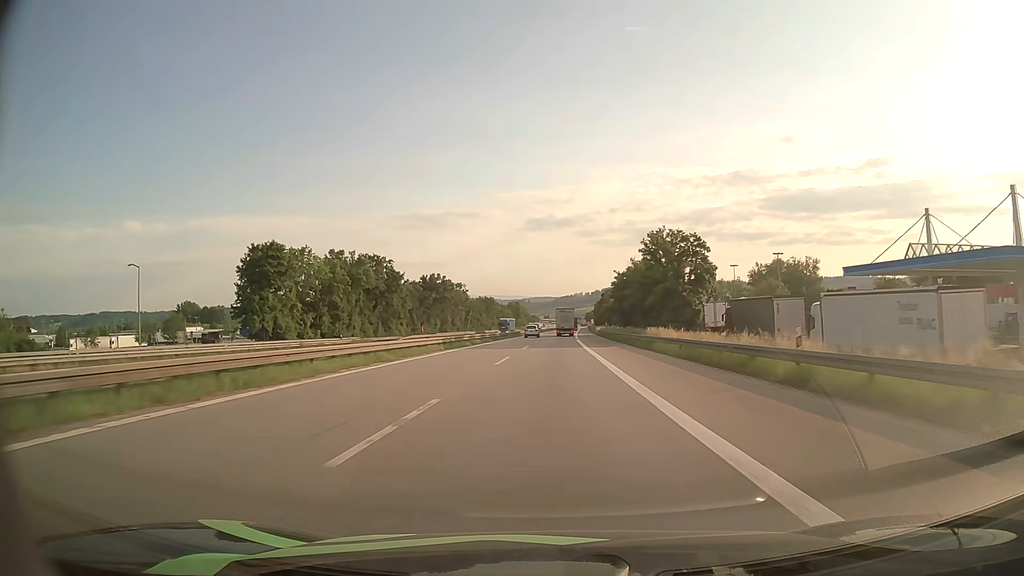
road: motorway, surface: asphalt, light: Day
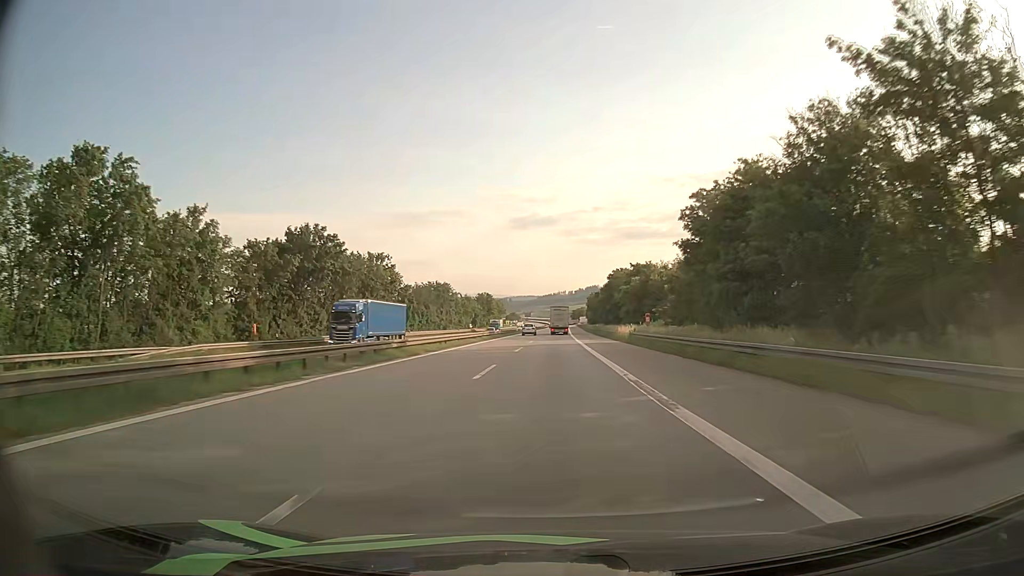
(+0.7, +61.1) m; +1°
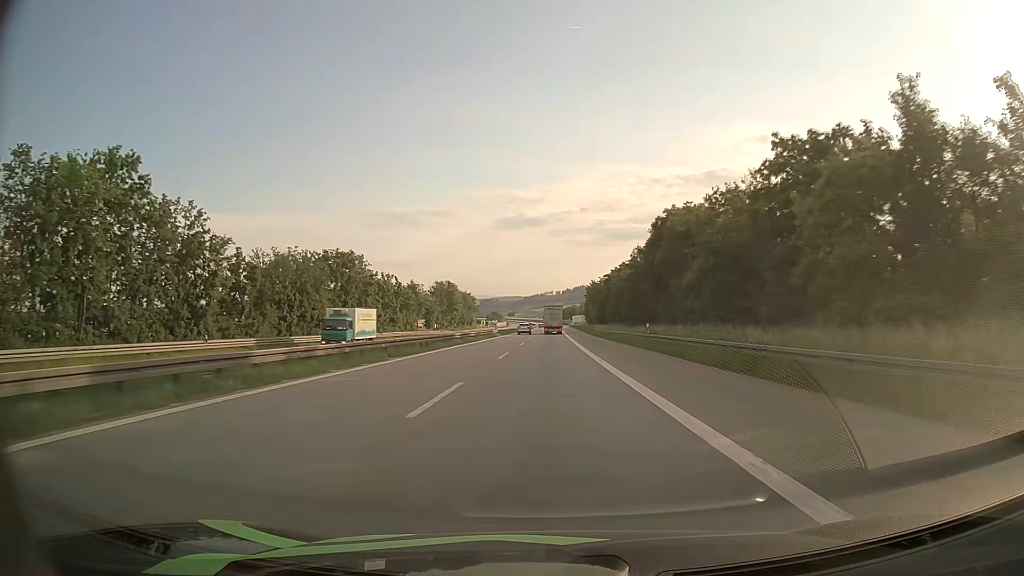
(+0.8, +61.2) m; +1°
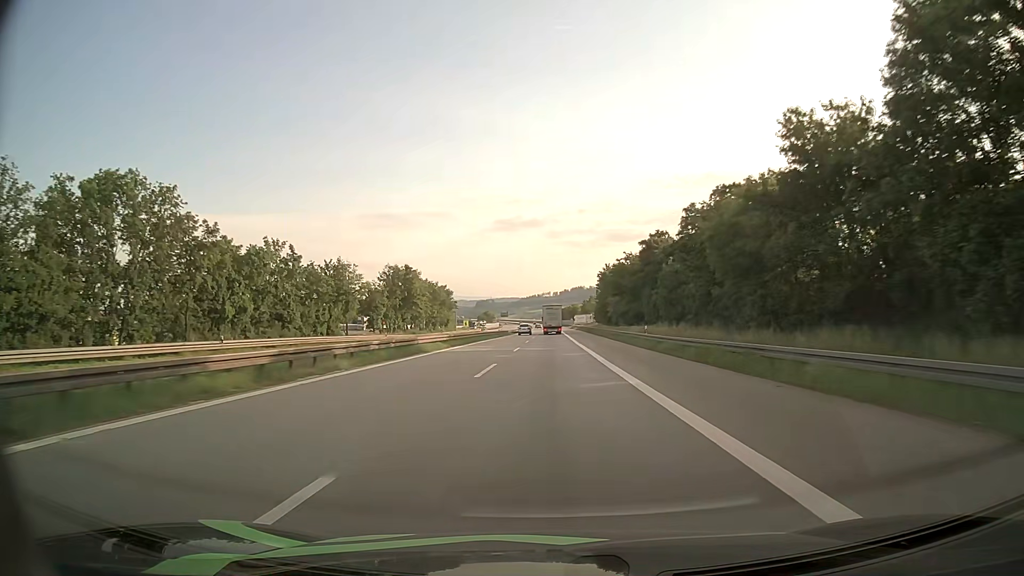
(0.0, +46.0) m; 0°
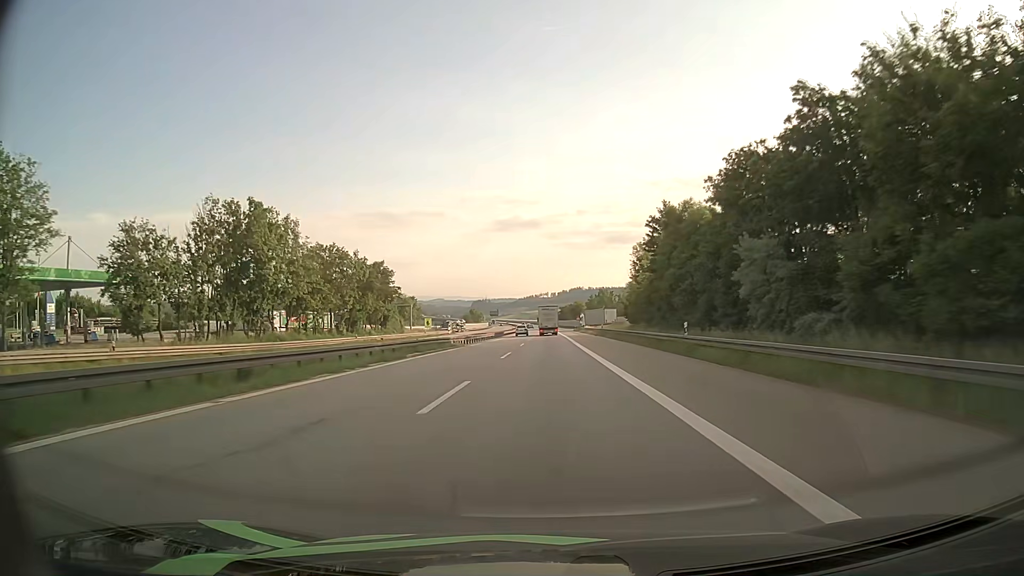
(+0.3, +61.6) m; 0°
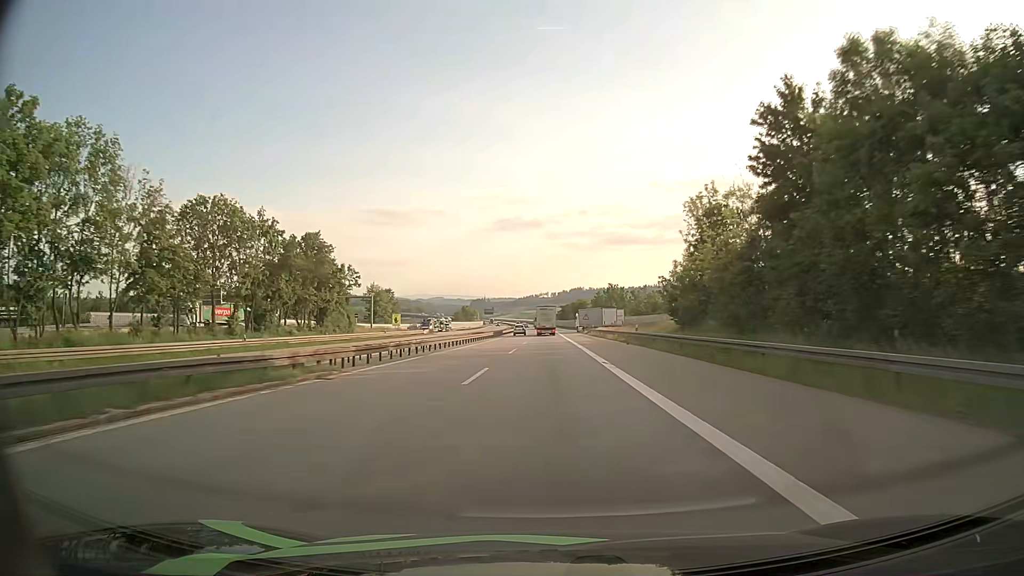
(+0.1, +30.6) m; 0°
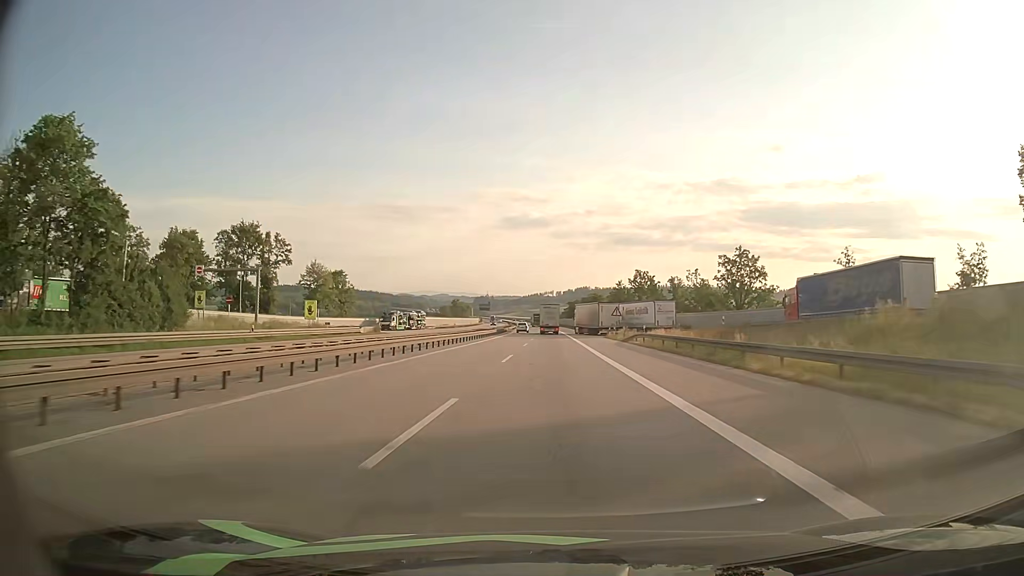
(-0.2, +45.0) m; 0°
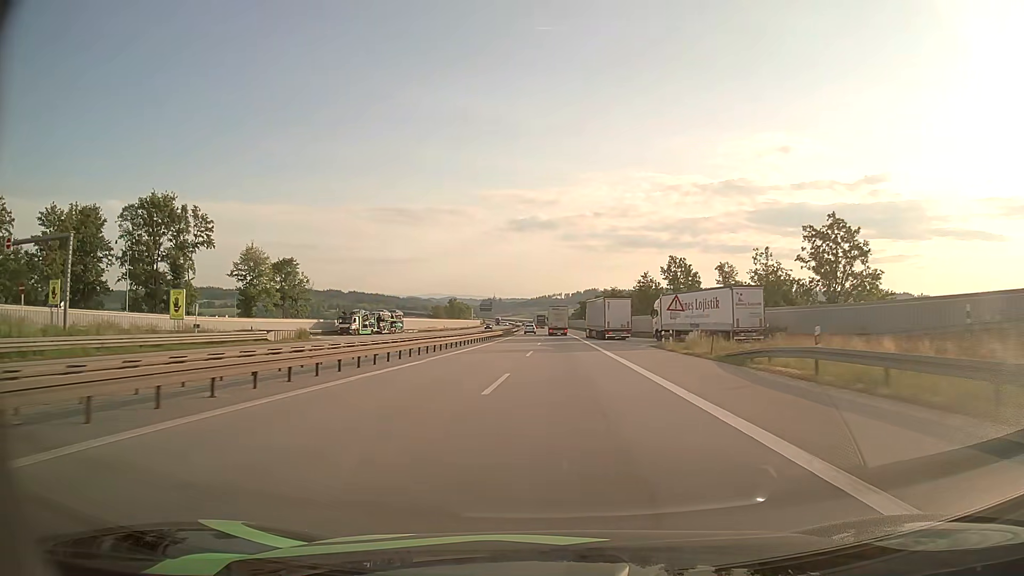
(-0.1, +29.5) m; 0°
(0, +10) (0, +20) (-1, +30) (-1, +40) (-1, +50) (-2, +60) (-2, +70) (-3, +80) (-3, +90) (-3, +100) m
